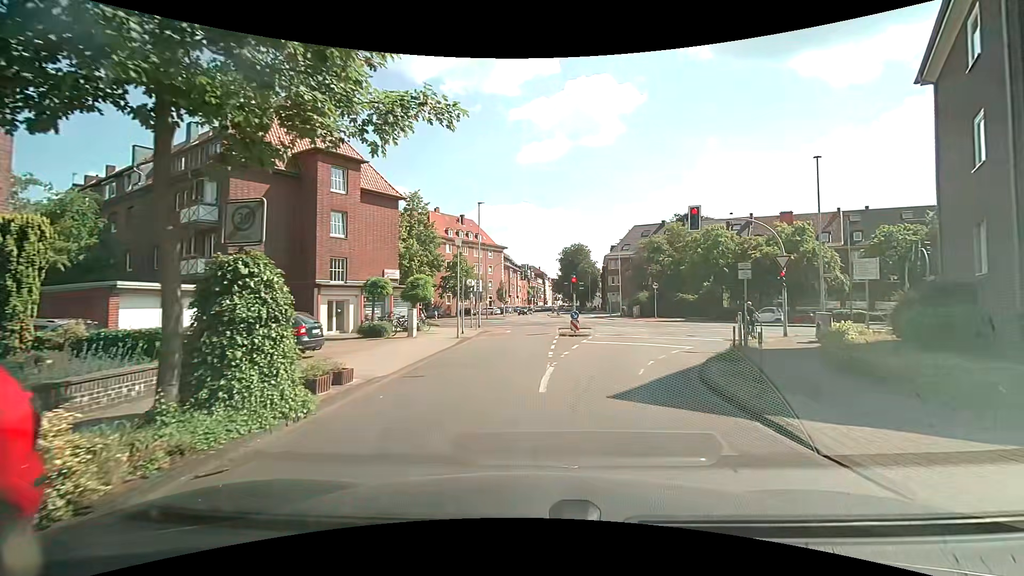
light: Day
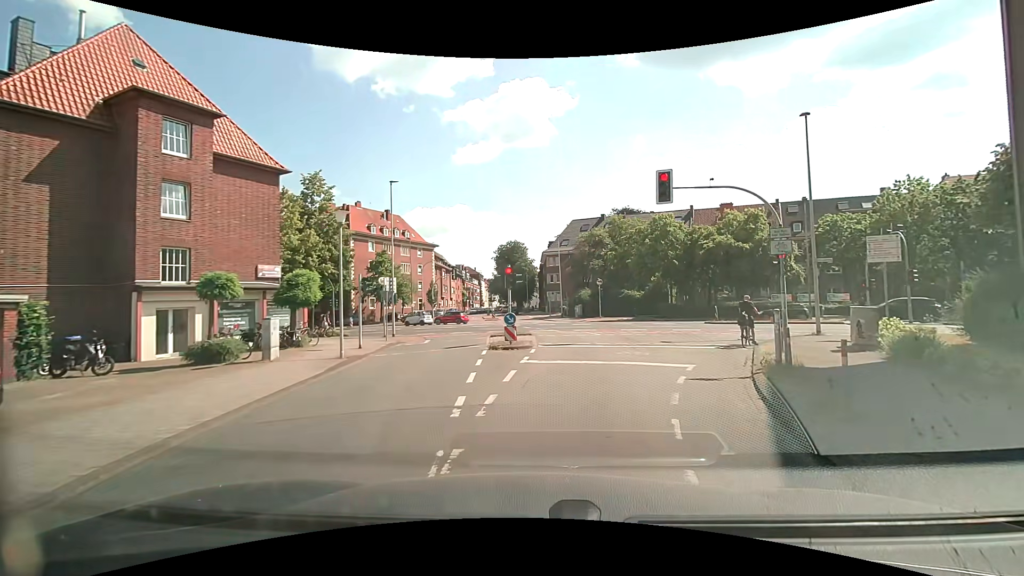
(+0.3, +7.4) m; +6°
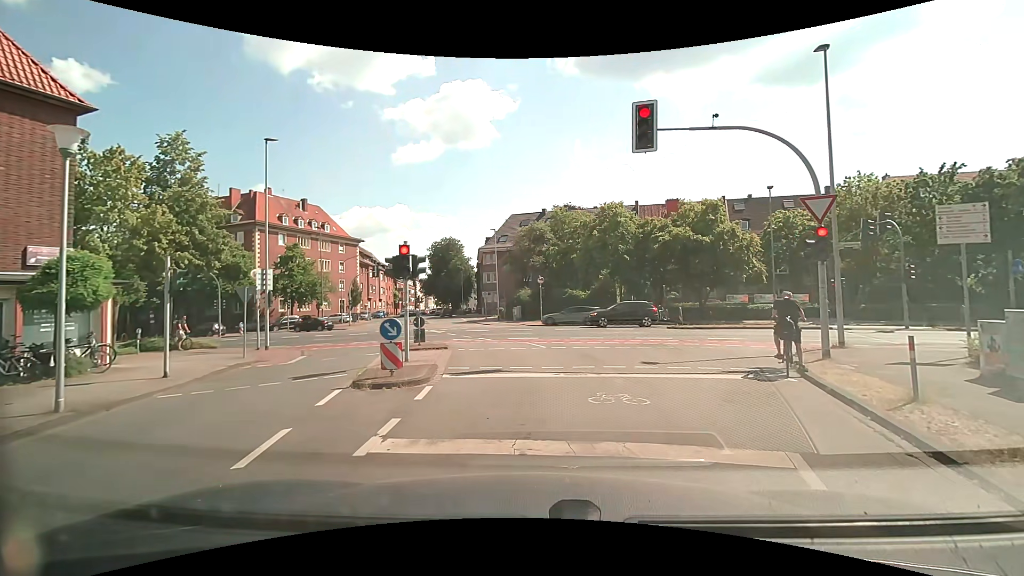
(+0.5, +7.3) m; +5°
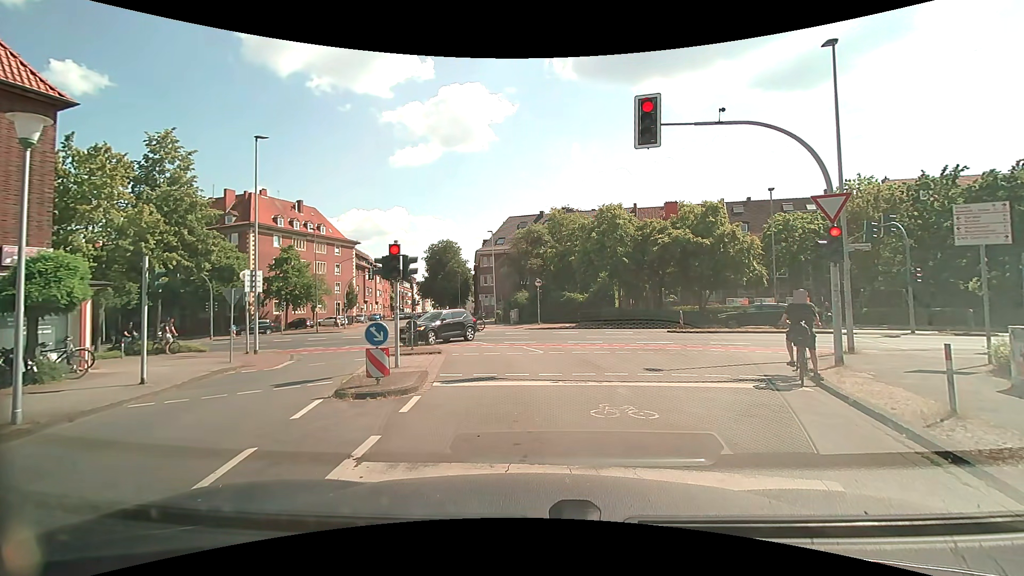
(0.0, +0.7) m; 0°
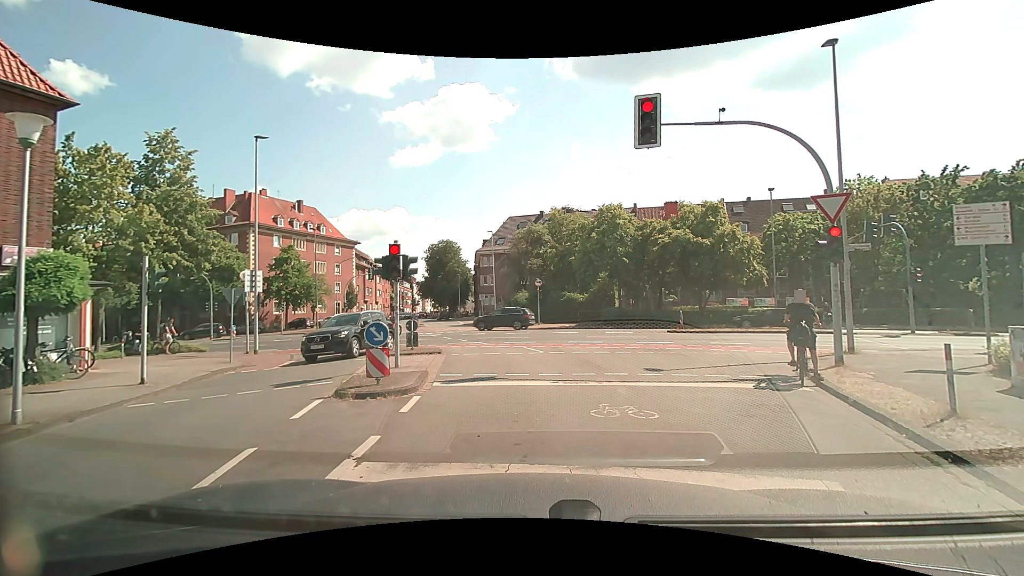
(0.0, 0.0) m; 0°
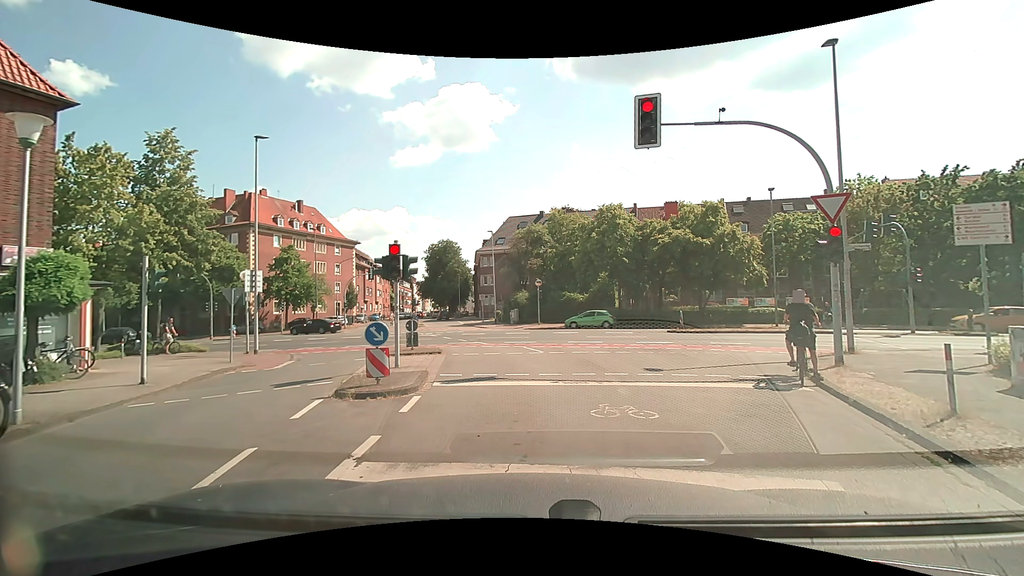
(0.0, 0.0) m; 0°
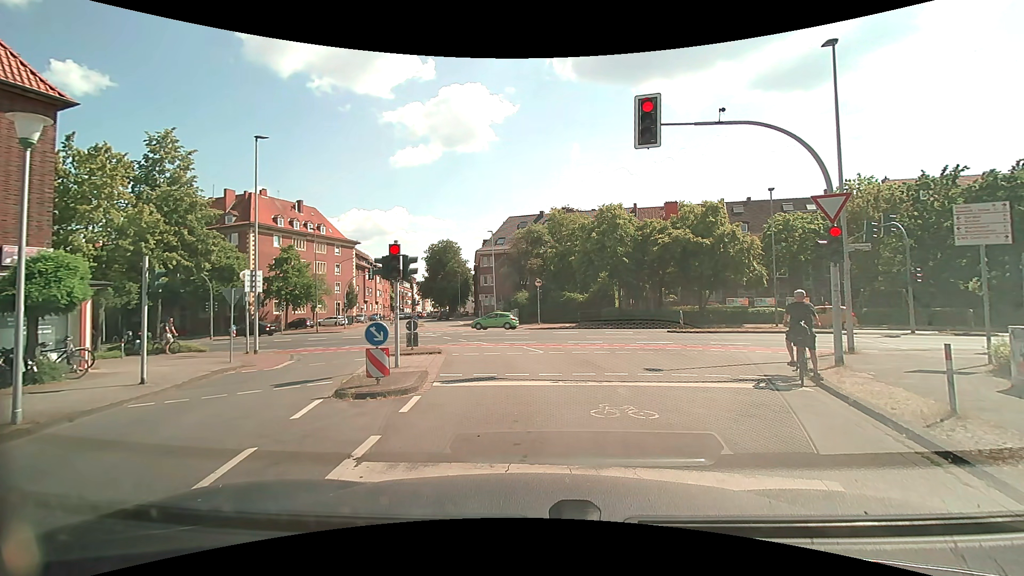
(0.0, 0.0) m; 0°
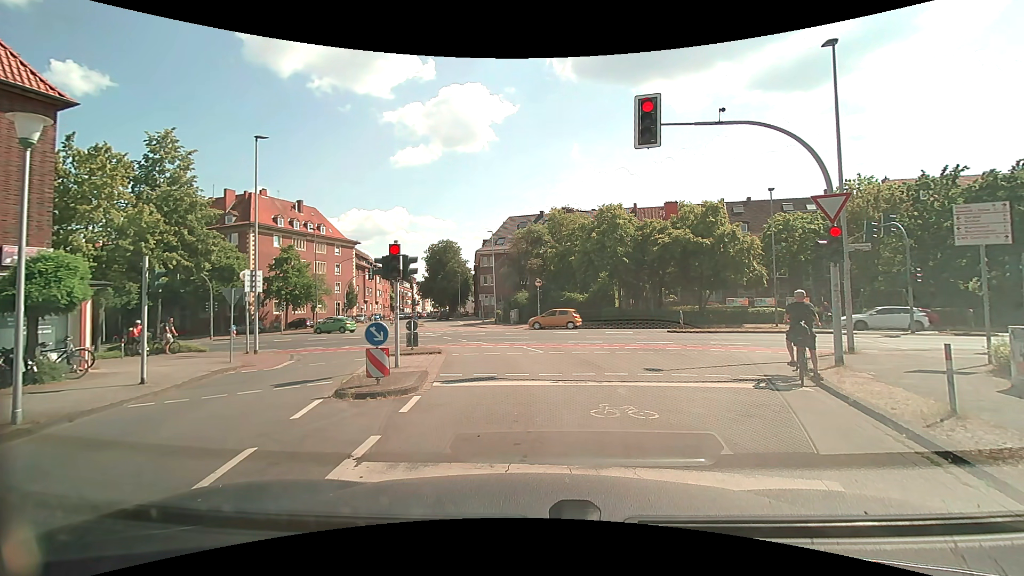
(0.0, 0.0) m; 0°
(0, +10) (0, +20) (0, +30) (-3, +40) (-6, +49) (-9, +59) (-11, +68) (-14, +78) (-16, +88) (-19, +97) m
